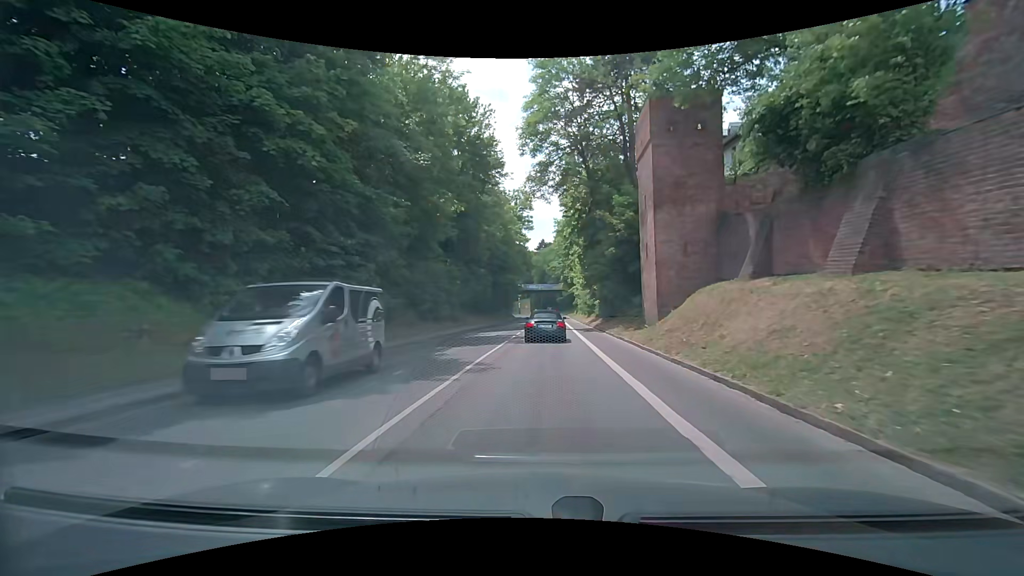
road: secondary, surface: asphalt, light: Day
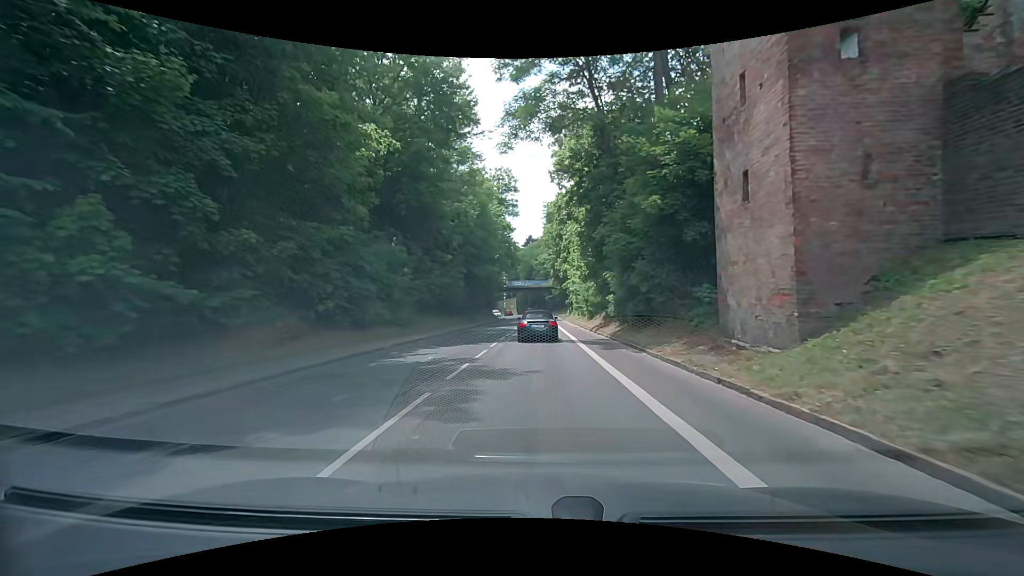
(+0.2, +13.8) m; +1°
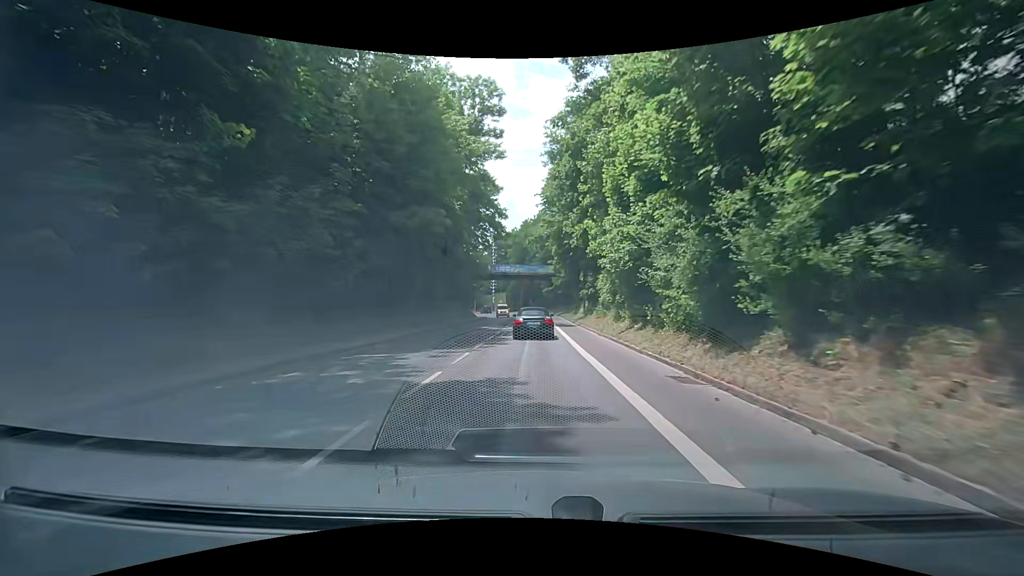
(0.0, +29.4) m; 0°
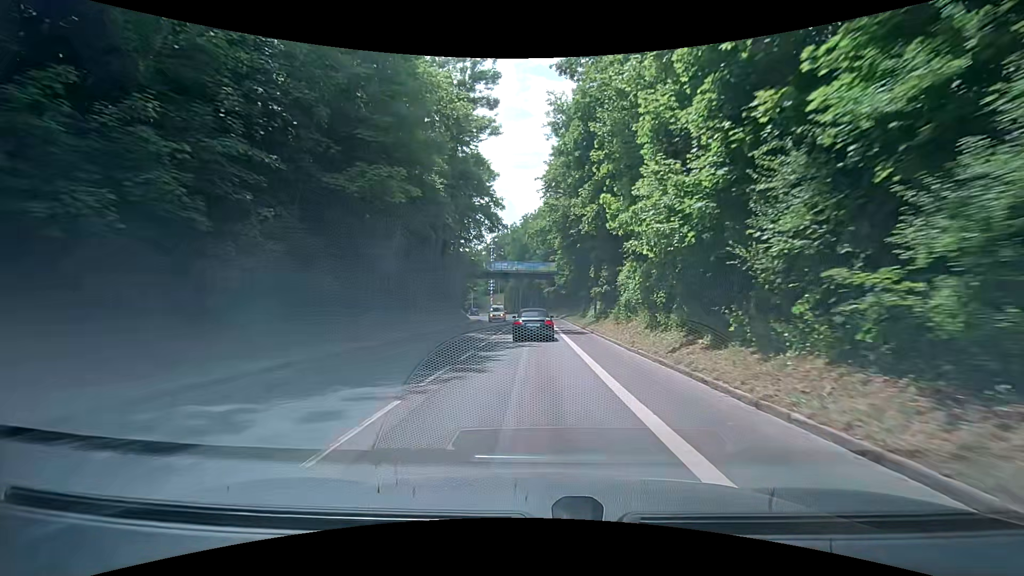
(0.0, +7.6) m; 0°
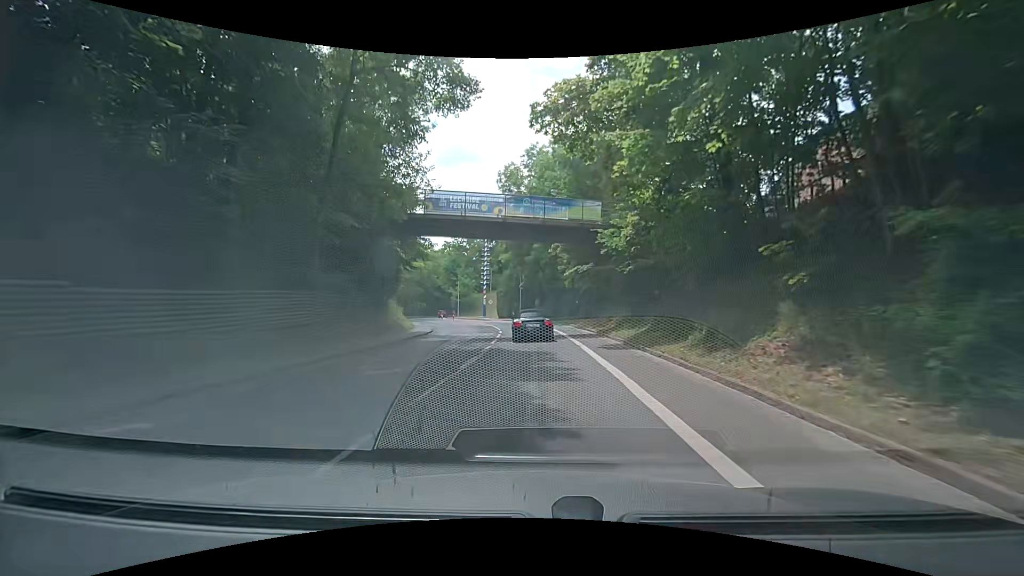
(-0.1, +37.6) m; -1°
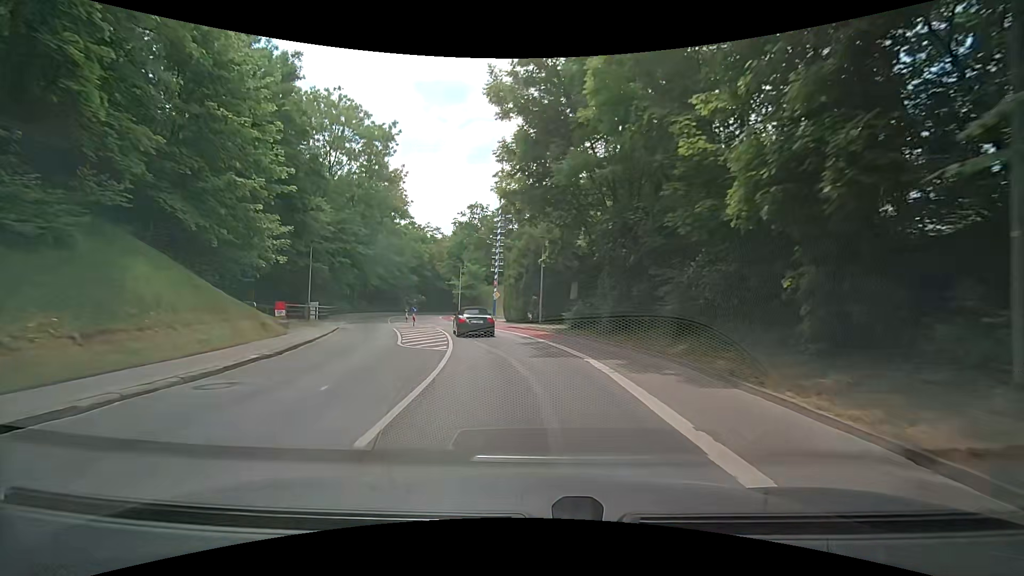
(+0.1, +28.9) m; 0°
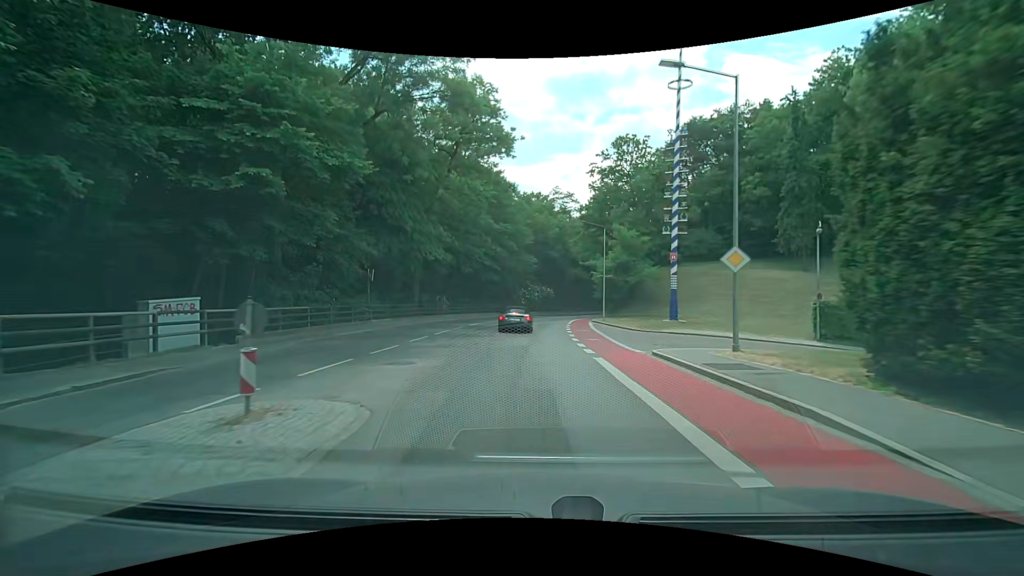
(-5.9, +34.7) m; -18°
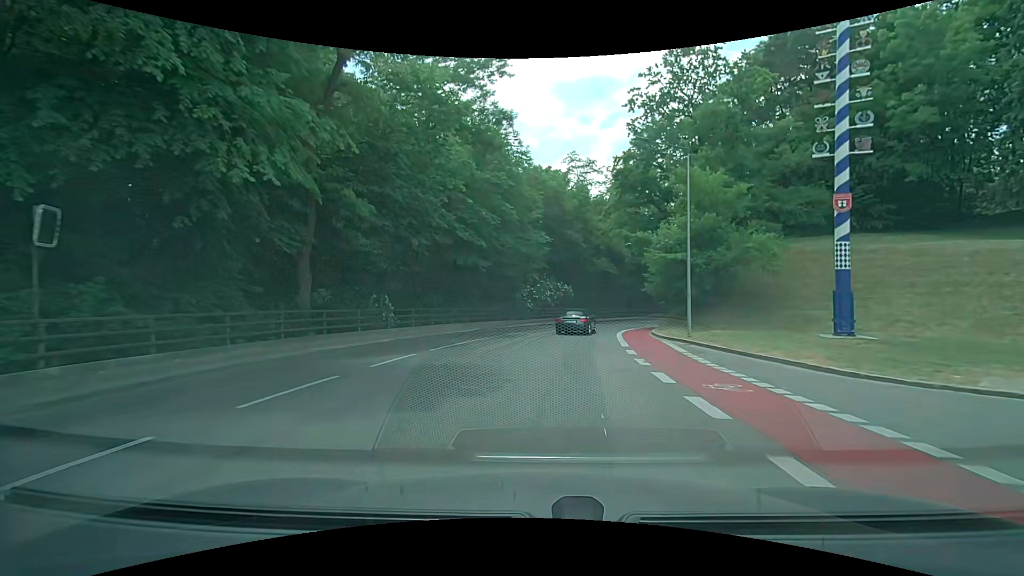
(-0.4, +21.1) m; -1°
(0, +10) (+1, +20) (+2, +30) (+5, +39) (+8, +49) (+12, +58) (+17, +67) (+21, +76) (+26, +85) (+31, +94) m
